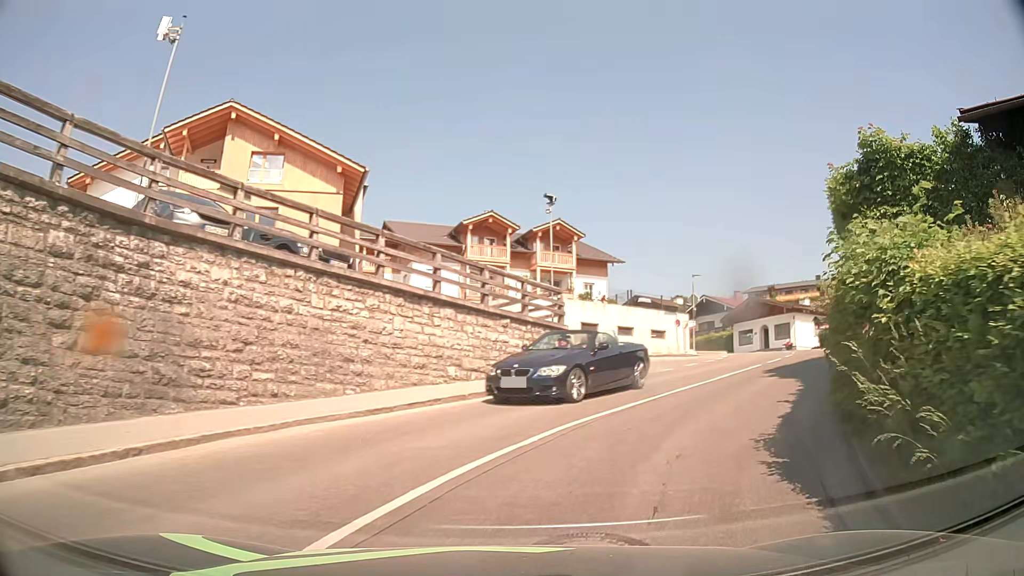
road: tertiary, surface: asphalt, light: Day
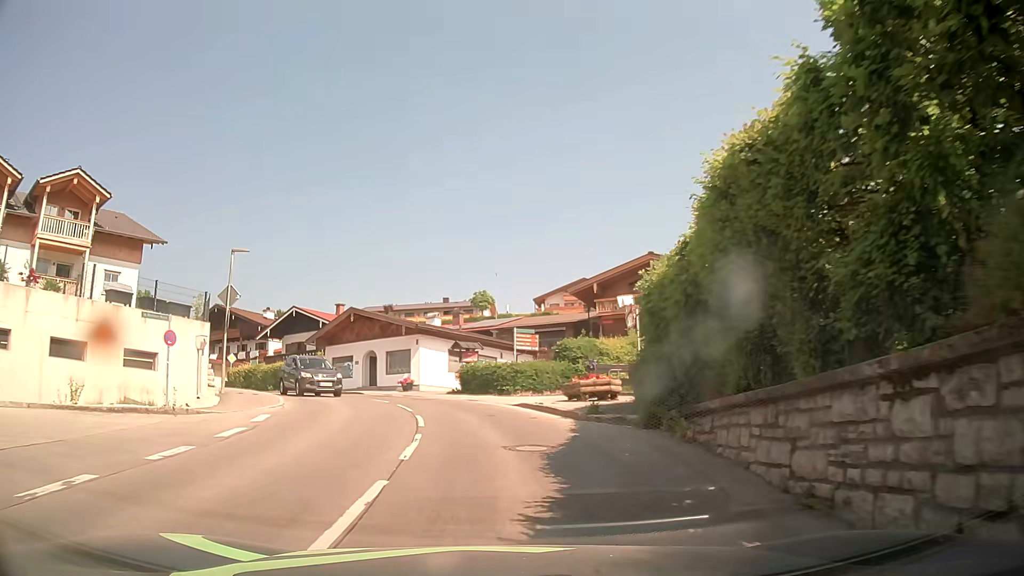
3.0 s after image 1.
(+7.6, +18.5) m; +34°
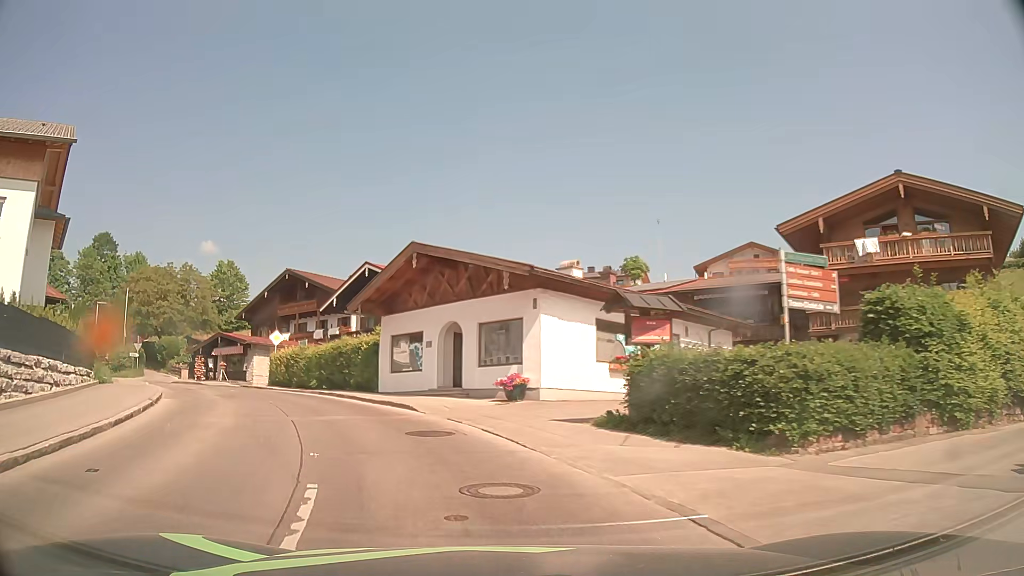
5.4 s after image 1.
(-1.0, +18.5) m; -11°
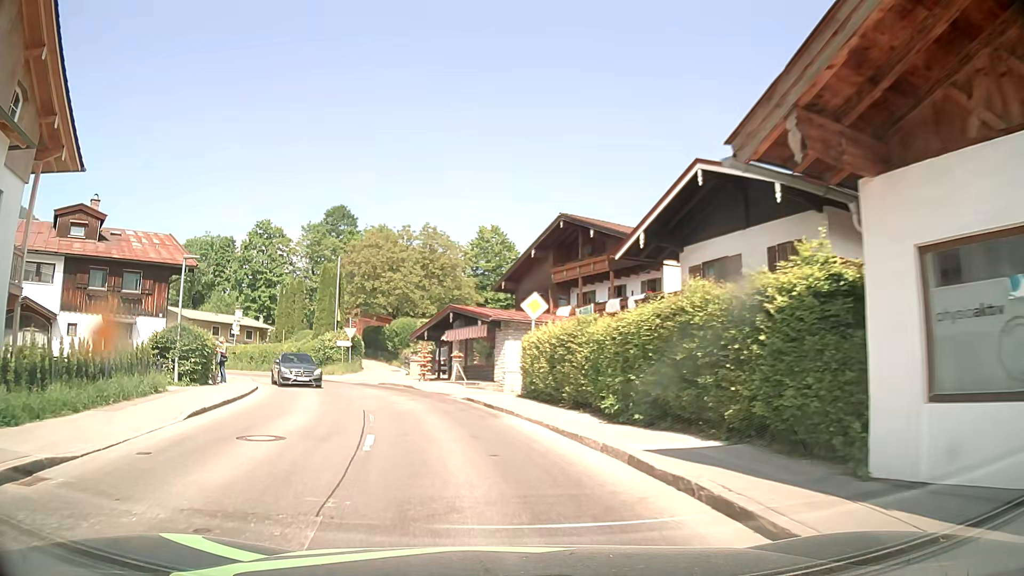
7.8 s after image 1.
(-4.8, +18.4) m; -25°
(-1, +10) (-3, +20) (-6, +29) (-11, +38) (-17, +46) (-23, +53) (-31, +60) (-39, +66) (-47, +72) (-56, +77) m
